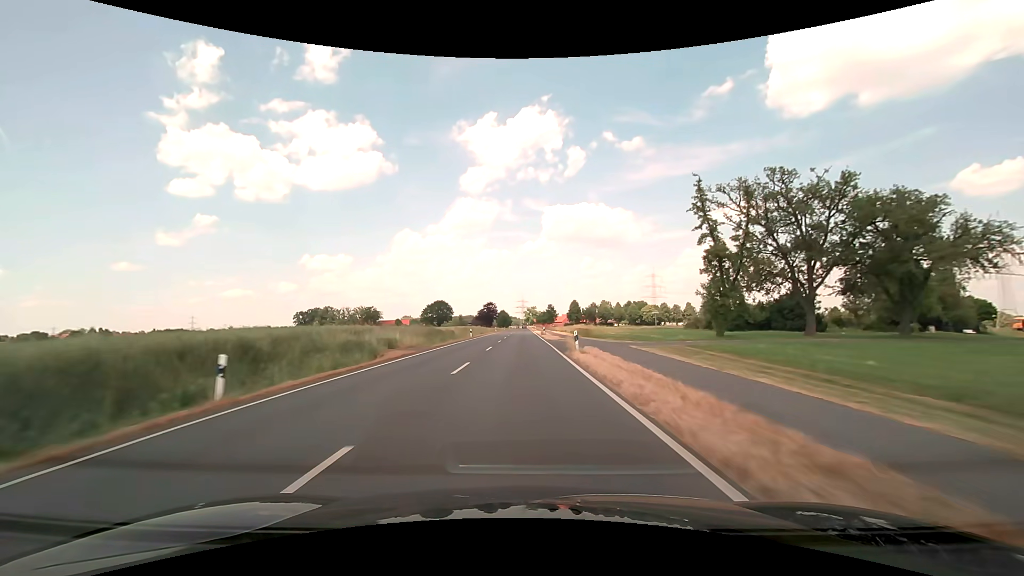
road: secondary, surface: asphalt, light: Day
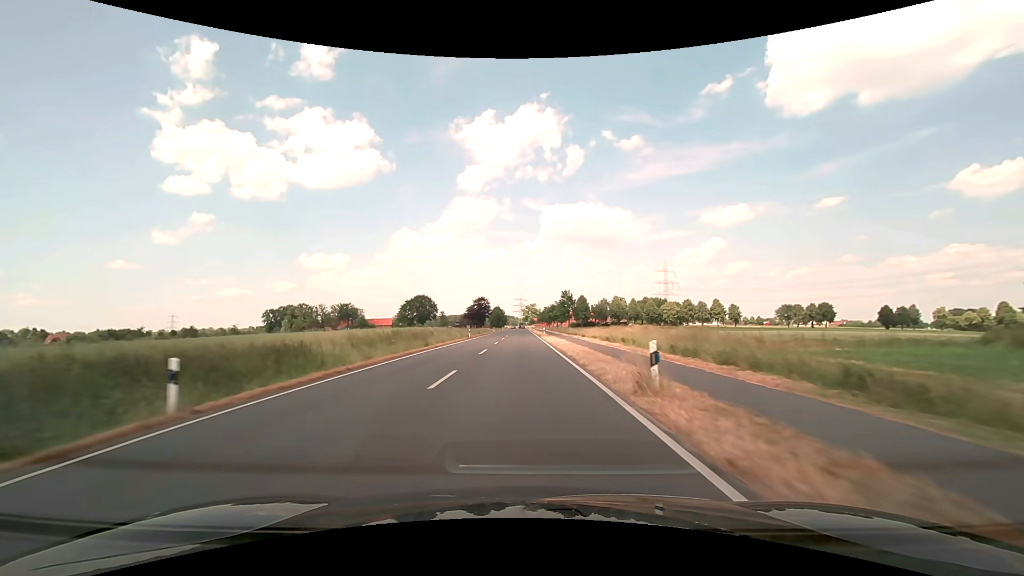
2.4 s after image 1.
(0.0, +51.3) m; 0°
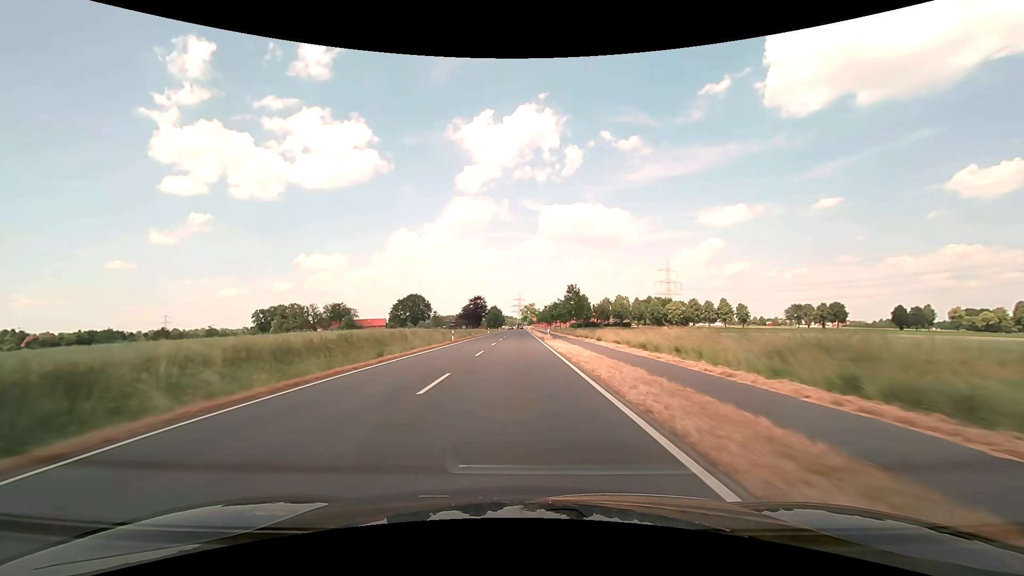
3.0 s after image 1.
(0.0, +12.7) m; 0°
(0, +10) (0, +20) (0, +30) (0, +40) (0, +50) (0, +60) (0, +70) (0, +80) (0, +90) (0, +100) m
